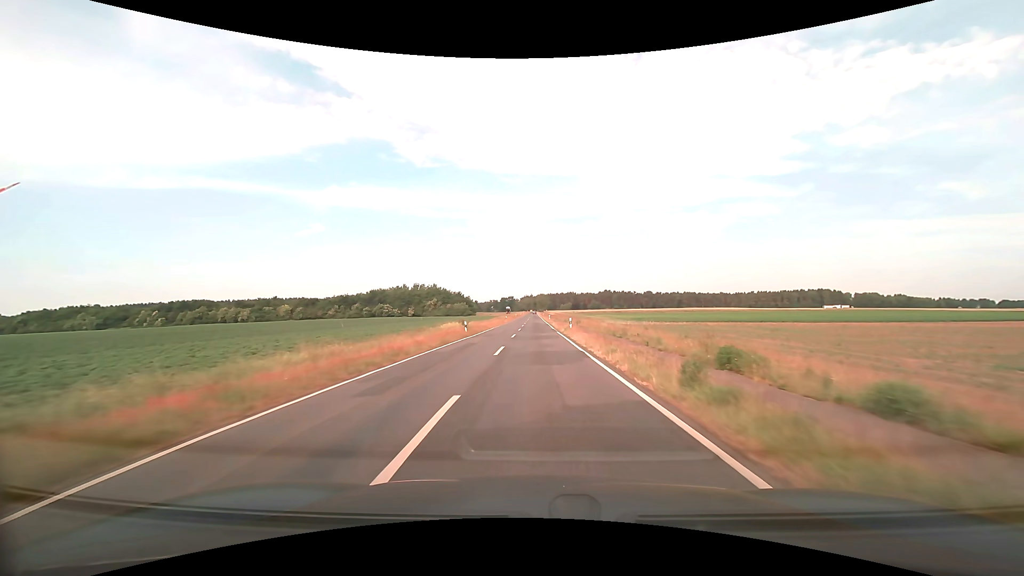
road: tertiary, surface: asphalt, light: Day
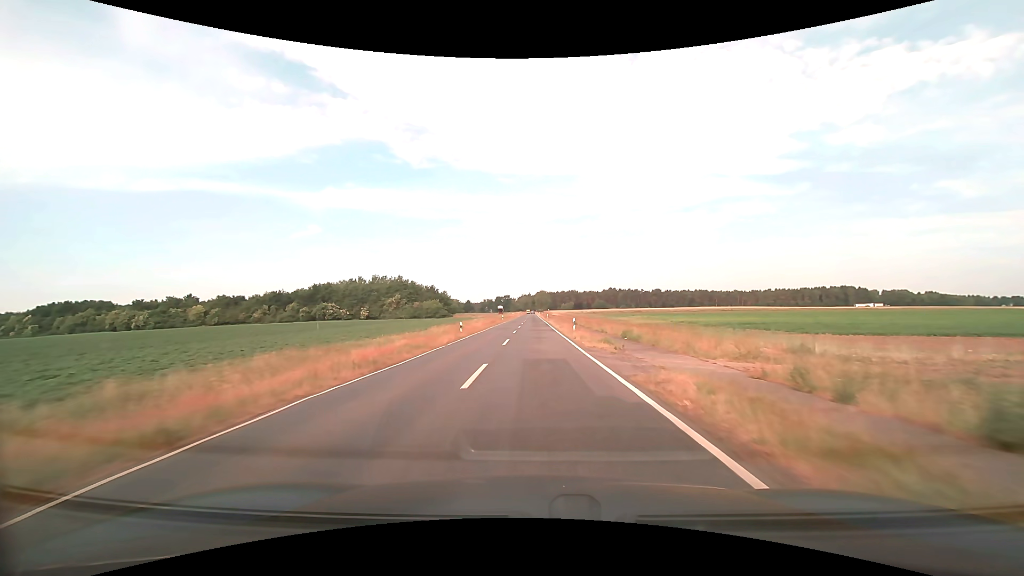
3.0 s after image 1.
(0.0, +54.9) m; 0°
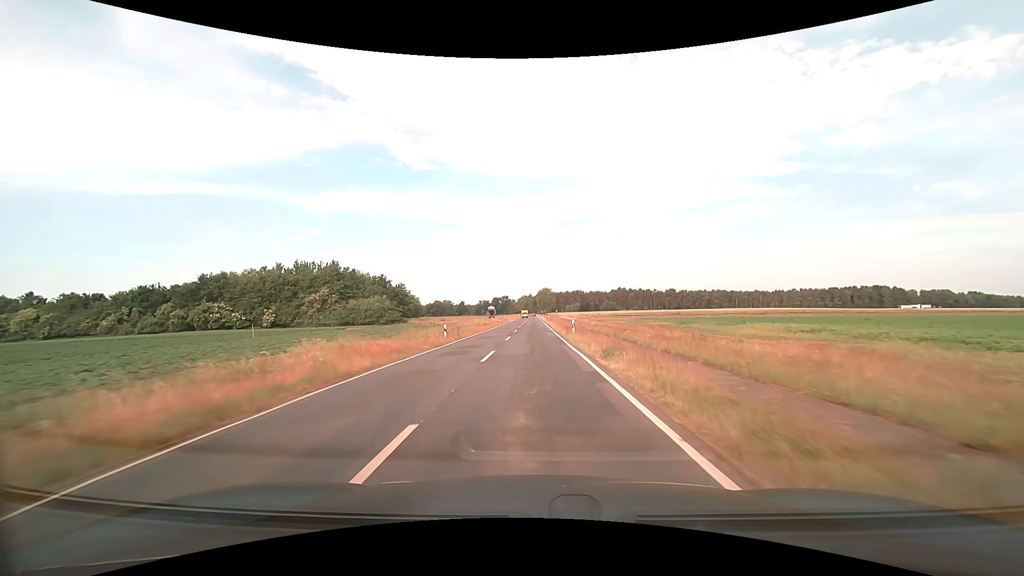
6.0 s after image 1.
(+0.2, +54.8) m; 0°
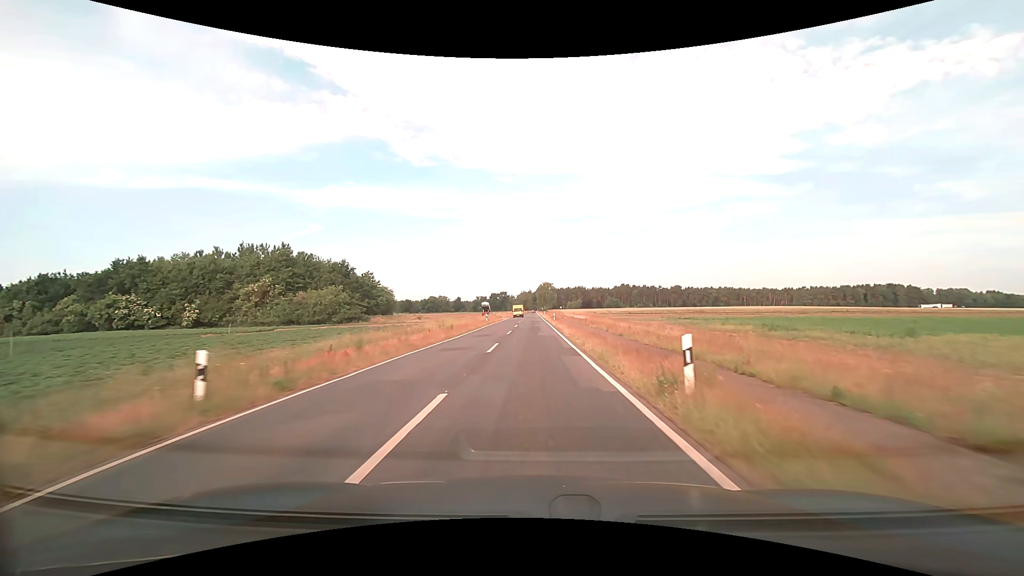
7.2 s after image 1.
(0.0, +21.8) m; 0°
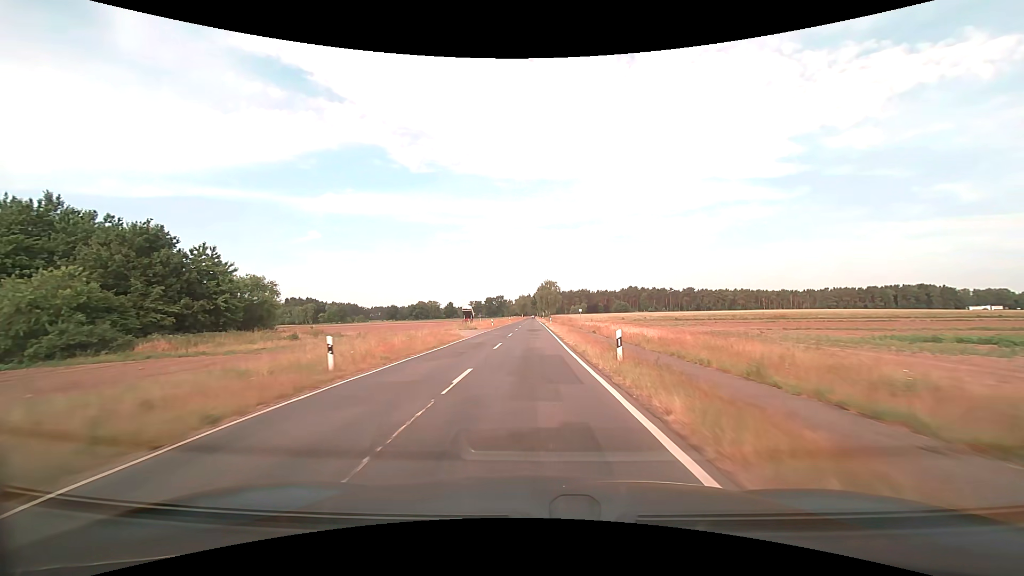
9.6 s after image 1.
(+0.1, +43.5) m; 0°
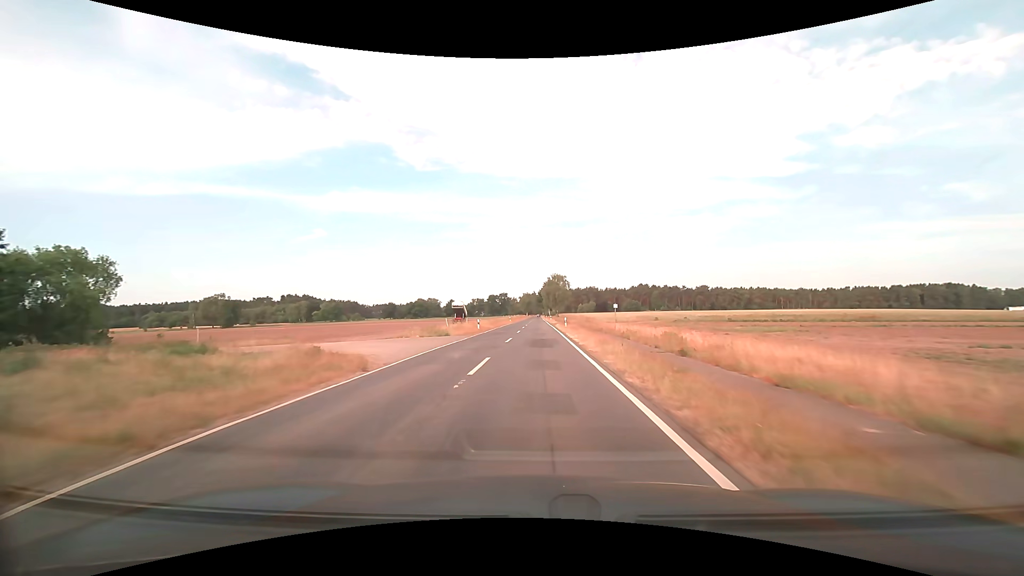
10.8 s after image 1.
(-0.1, +21.6) m; 0°
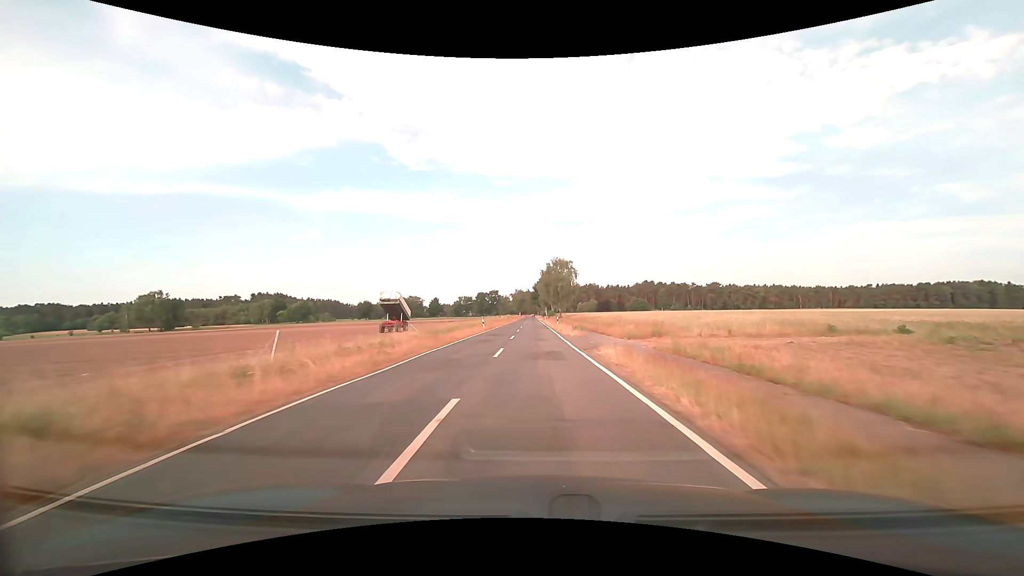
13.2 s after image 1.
(0.0, +42.9) m; +1°
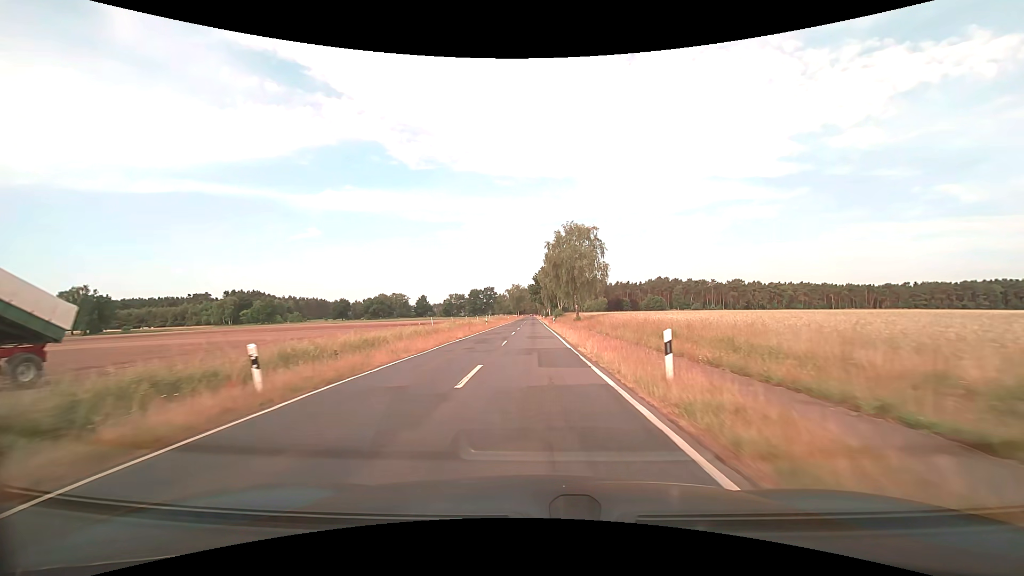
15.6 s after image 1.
(+0.1, +42.6) m; 0°
(0, +10) (0, +20) (0, +30) (0, +40) (0, +50) (0, +60) (0, +70) (0, +80) (0, +90) (0, +100) m
